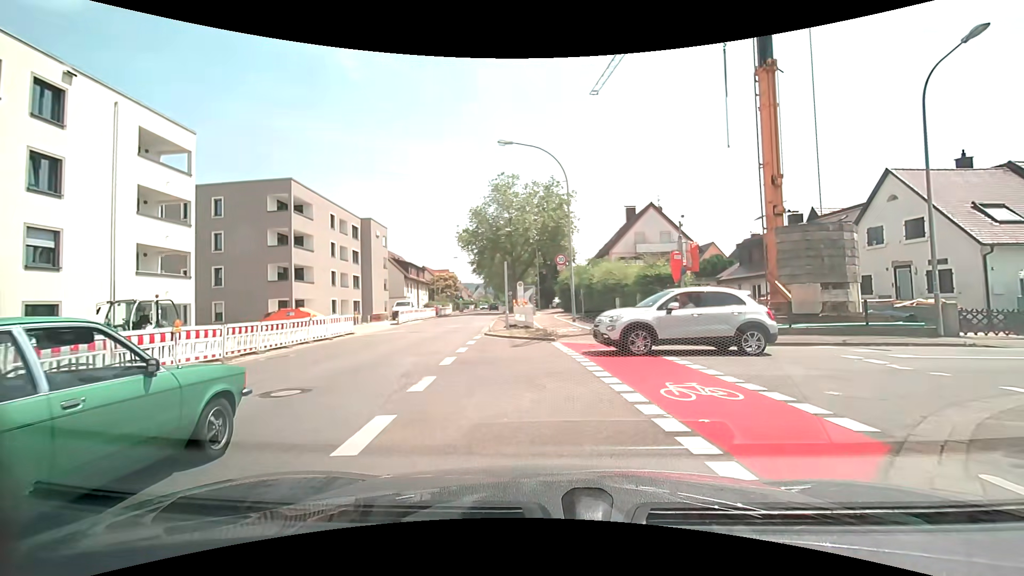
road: secondary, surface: asphalt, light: Day
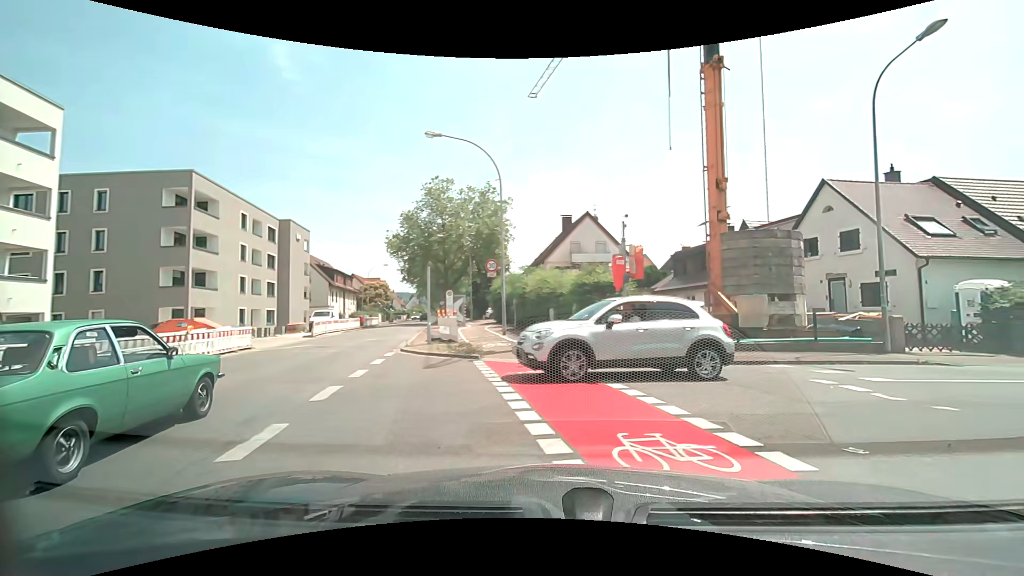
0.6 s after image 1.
(+0.1, +2.6) m; +5°
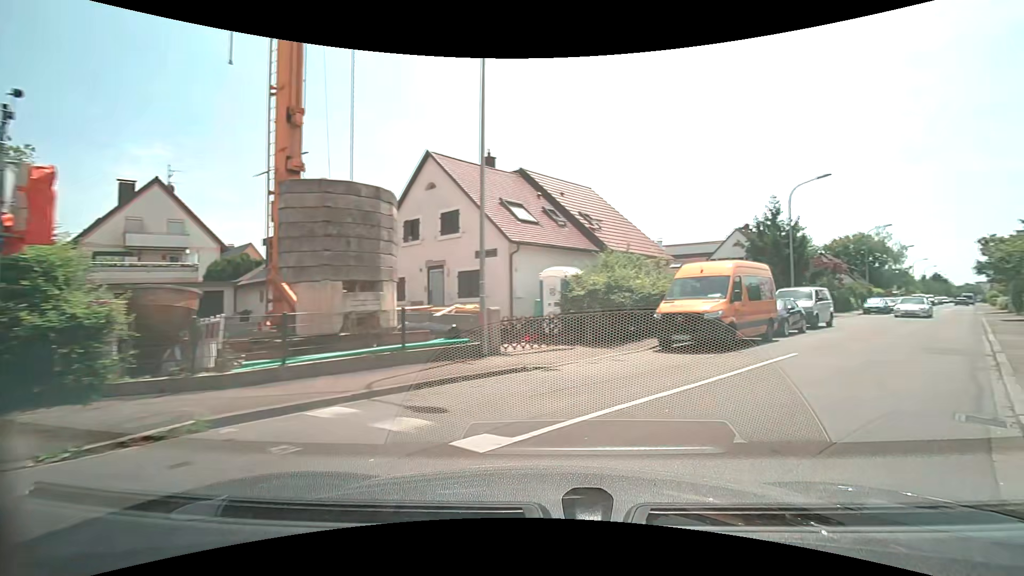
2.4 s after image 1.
(+2.2, +6.8) m; +39°
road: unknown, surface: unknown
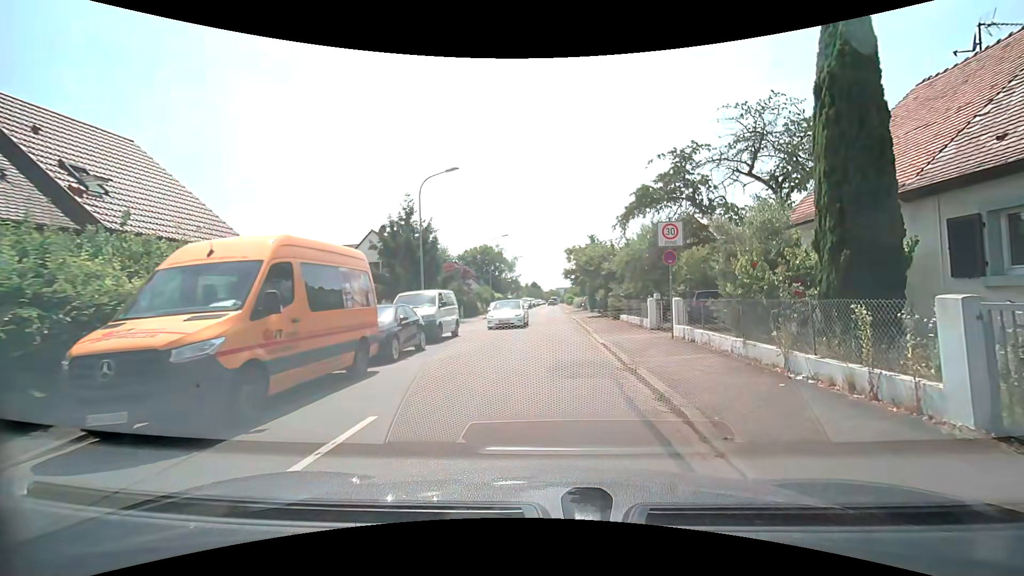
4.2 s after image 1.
(+3.2, +7.4) m; +42°
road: residential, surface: asphalt
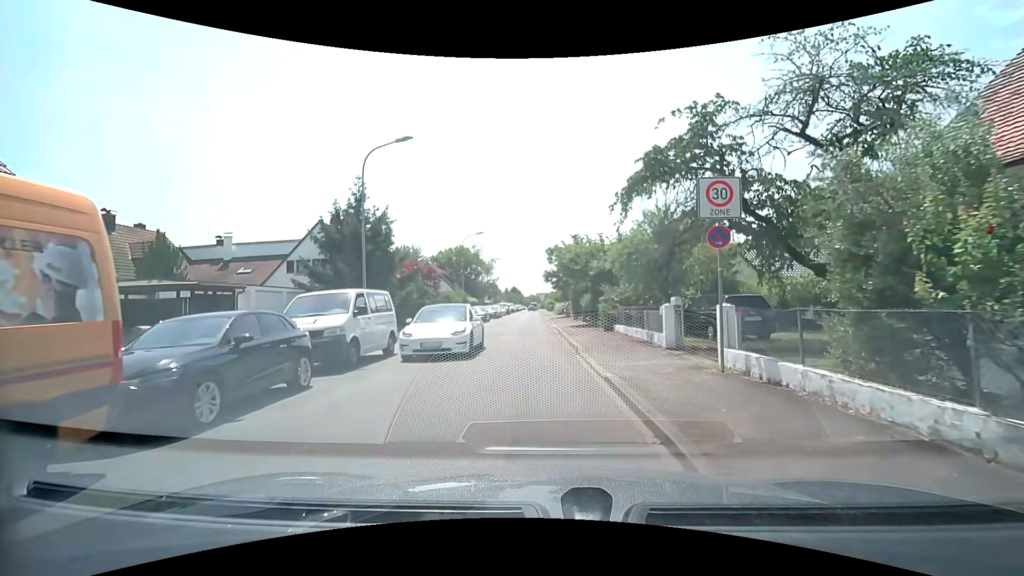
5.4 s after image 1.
(+0.3, +6.0) m; +3°
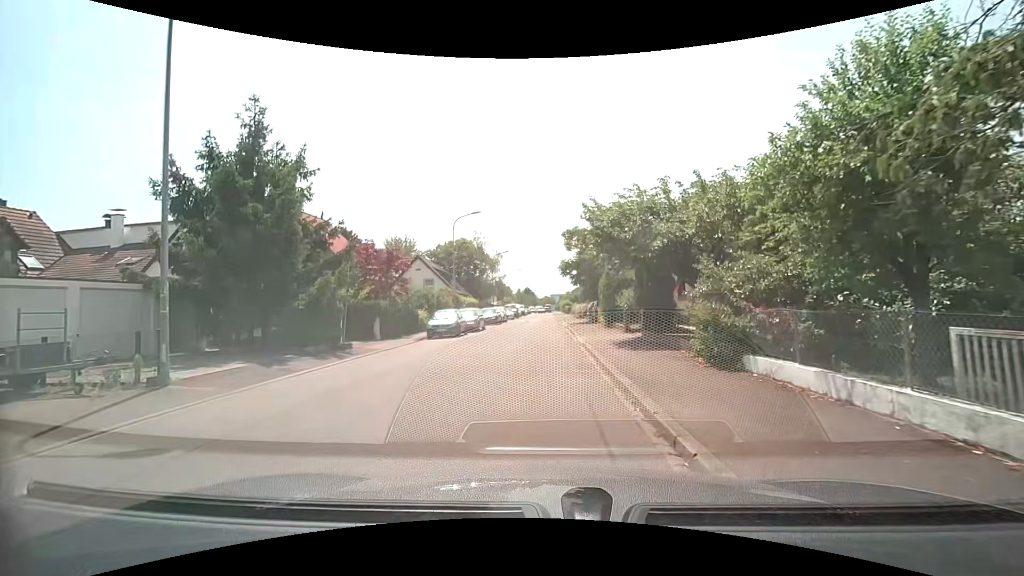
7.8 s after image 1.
(-0.1, +12.9) m; -1°
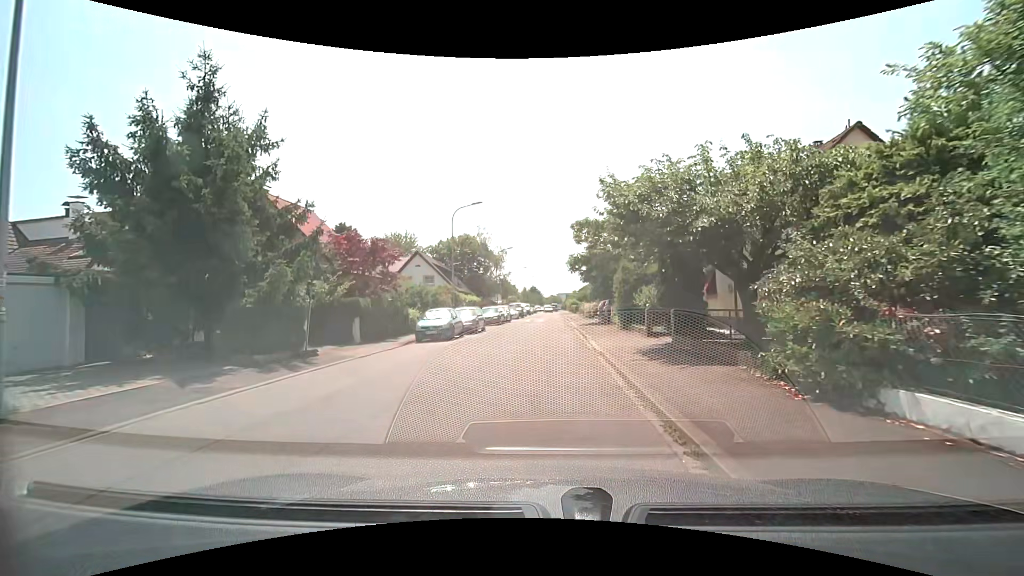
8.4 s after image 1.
(0.0, +3.3) m; -2°
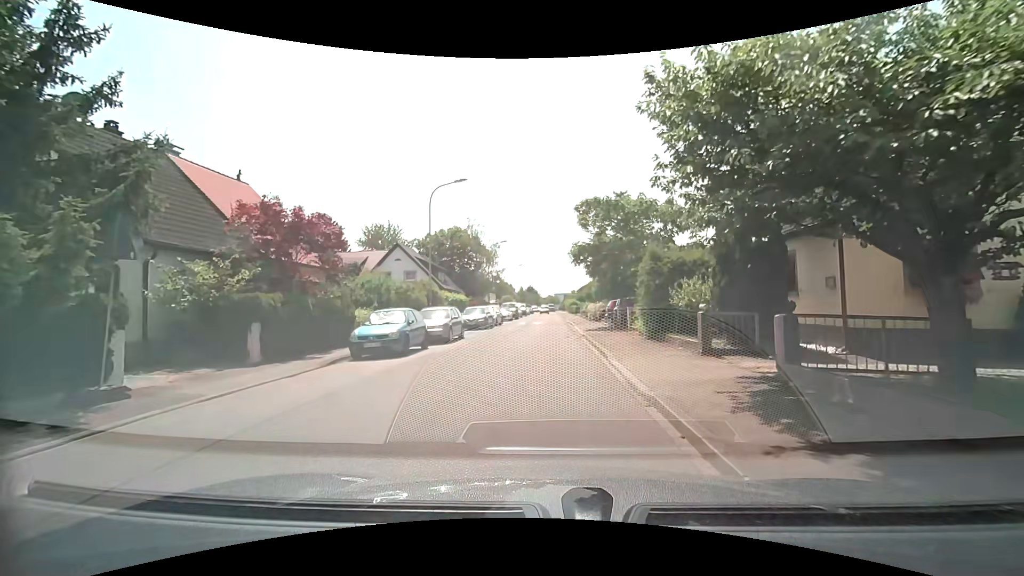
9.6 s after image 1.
(0.0, +6.8) m; 0°
(0, +10) (0, +20) (+1, +30) (+1, +40) (+1, +50) (+2, +60) (+2, +70) (+2, +80) (+2, +90) (+2, +100) m
